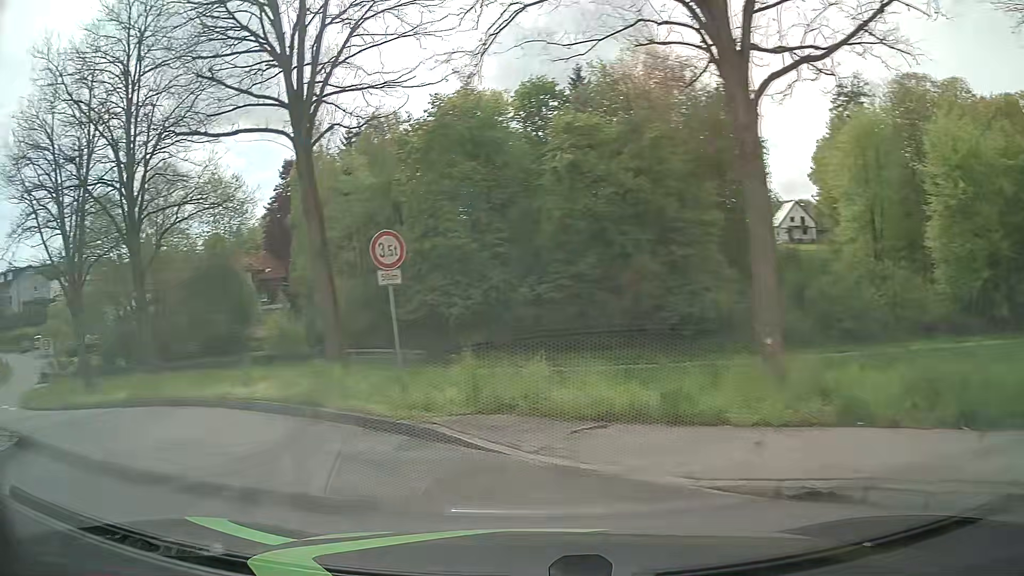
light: Day
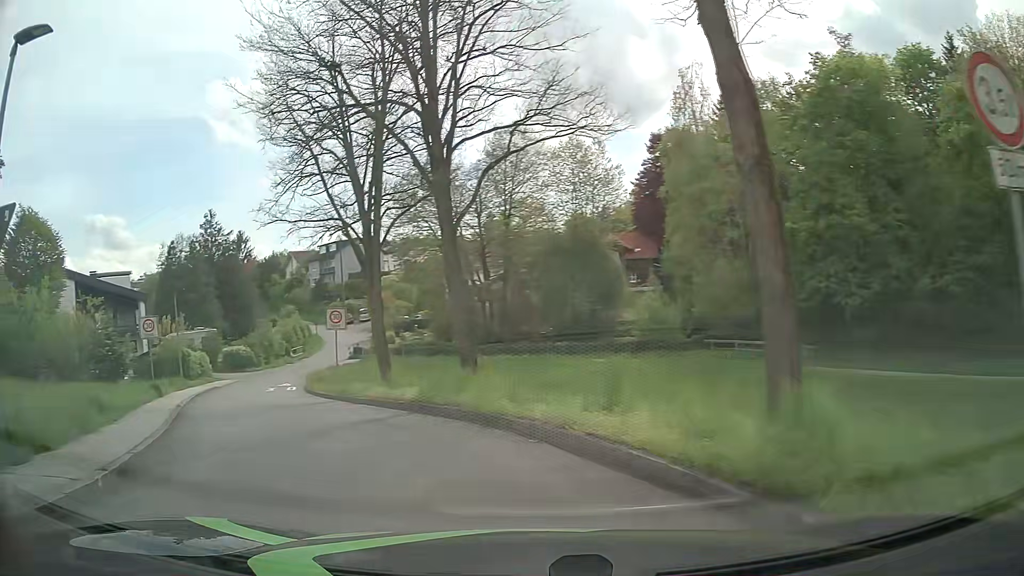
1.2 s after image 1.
(-2.1, +6.8) m; -31°
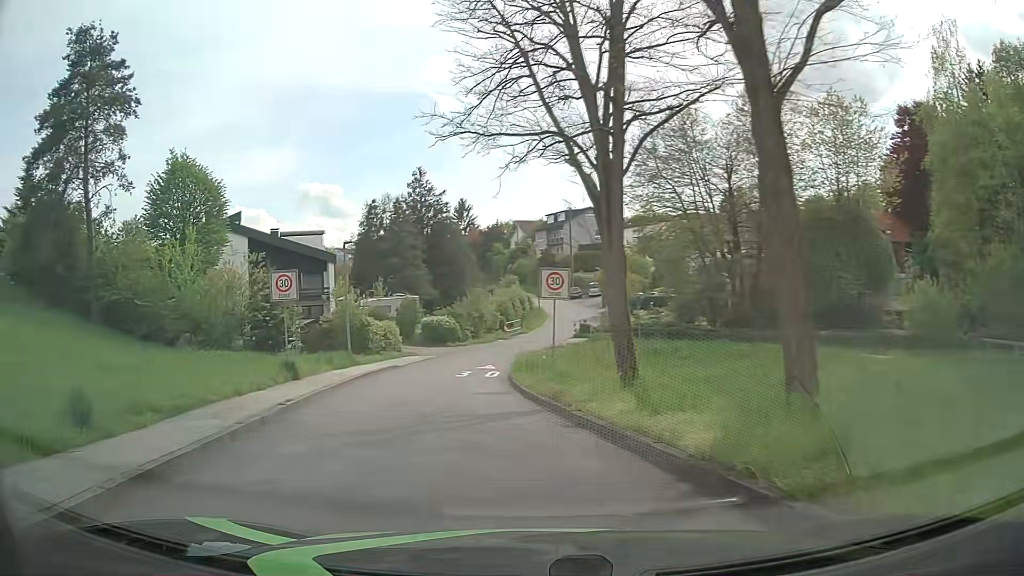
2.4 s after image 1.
(-1.5, +8.0) m; -19°
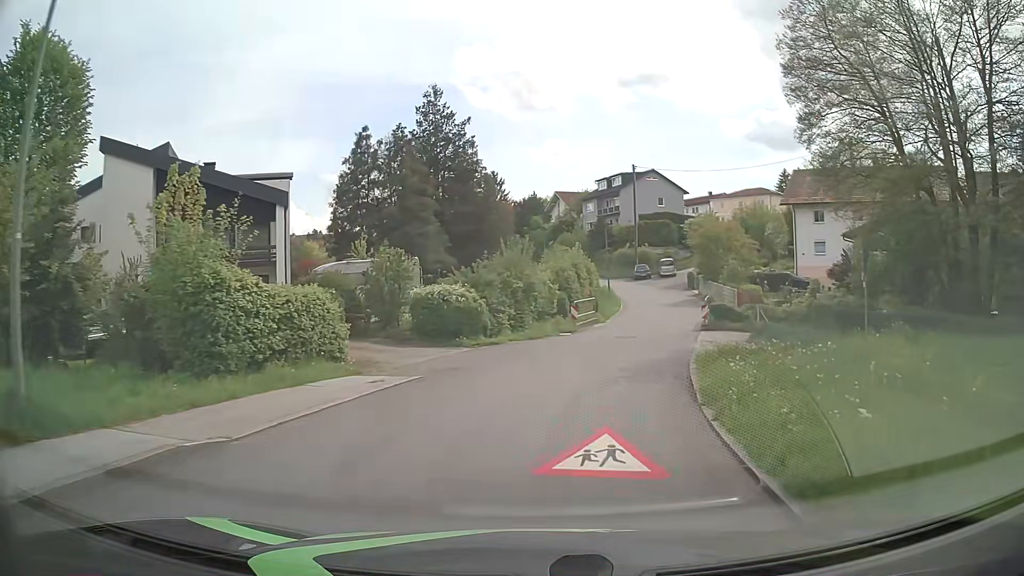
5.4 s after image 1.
(-2.6, +22.6) m; -3°
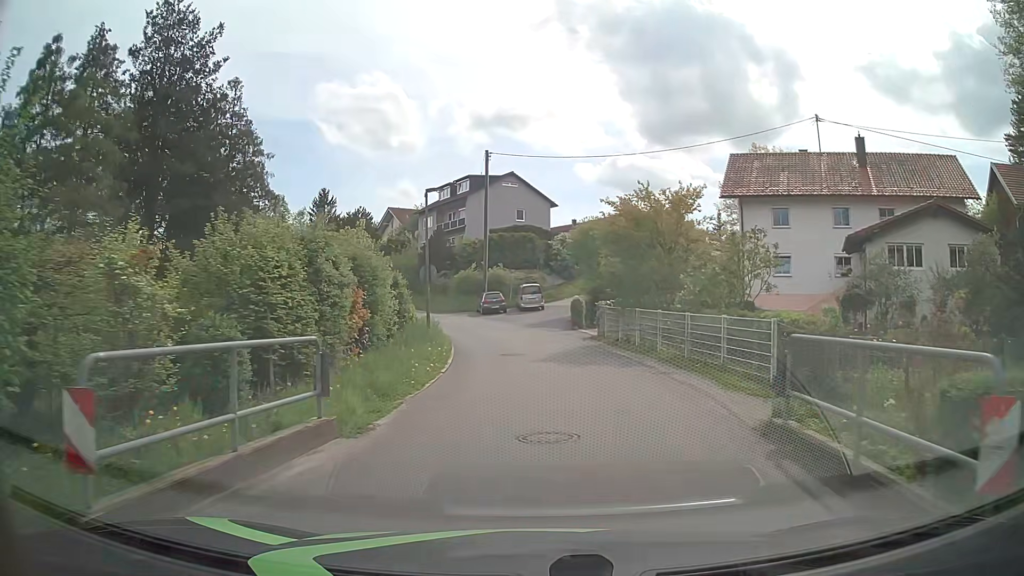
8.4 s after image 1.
(+3.0, +22.4) m; +14°
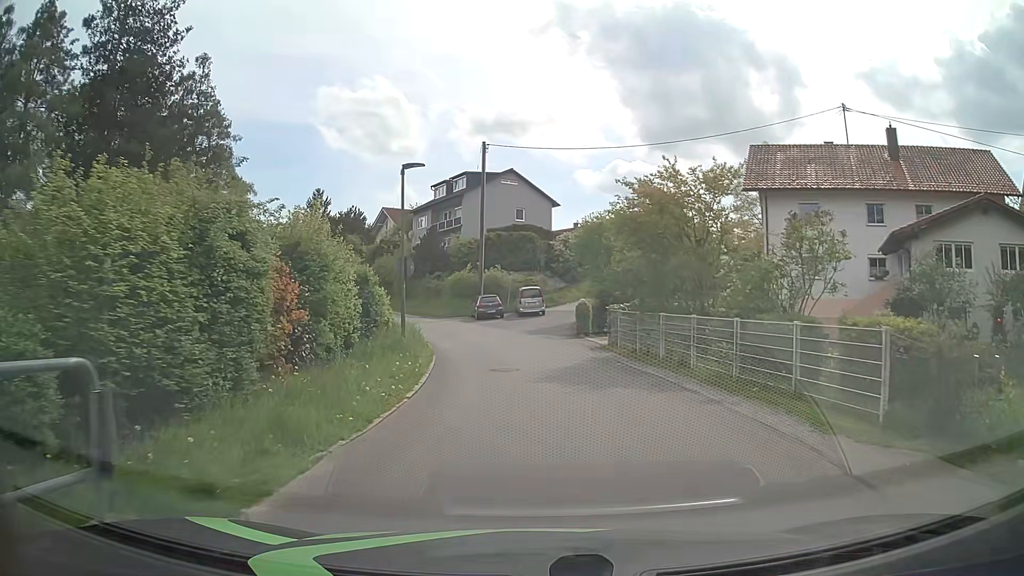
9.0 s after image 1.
(-0.1, +4.1) m; -1°
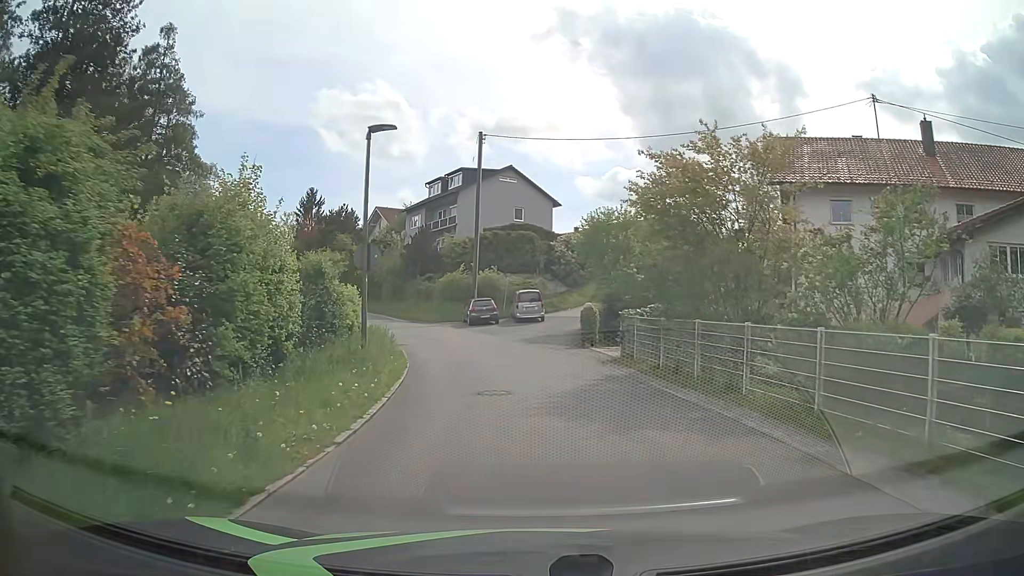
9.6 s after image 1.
(0.0, +3.9) m; +1°
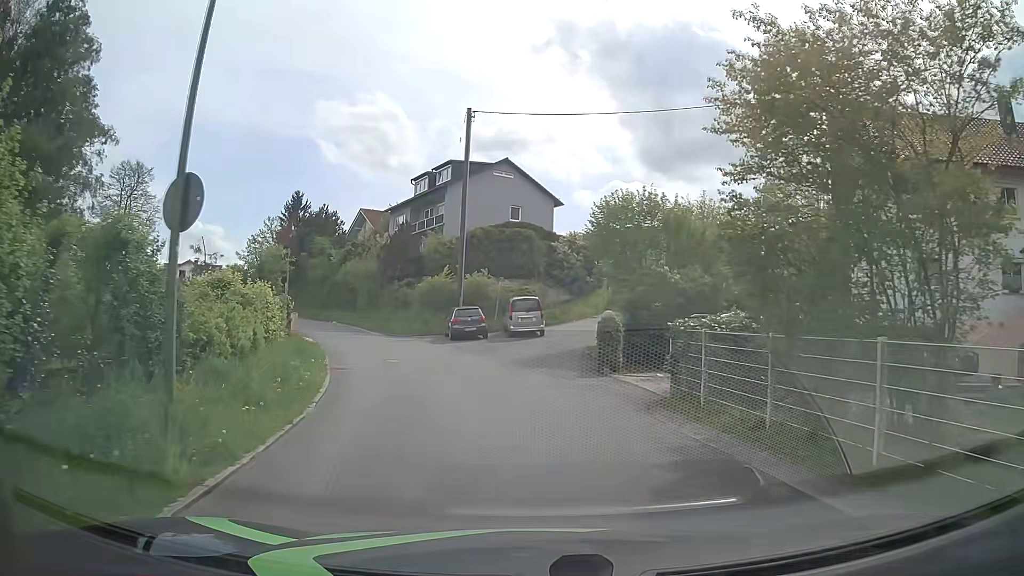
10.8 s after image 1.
(+0.1, +7.5) m; +1°
